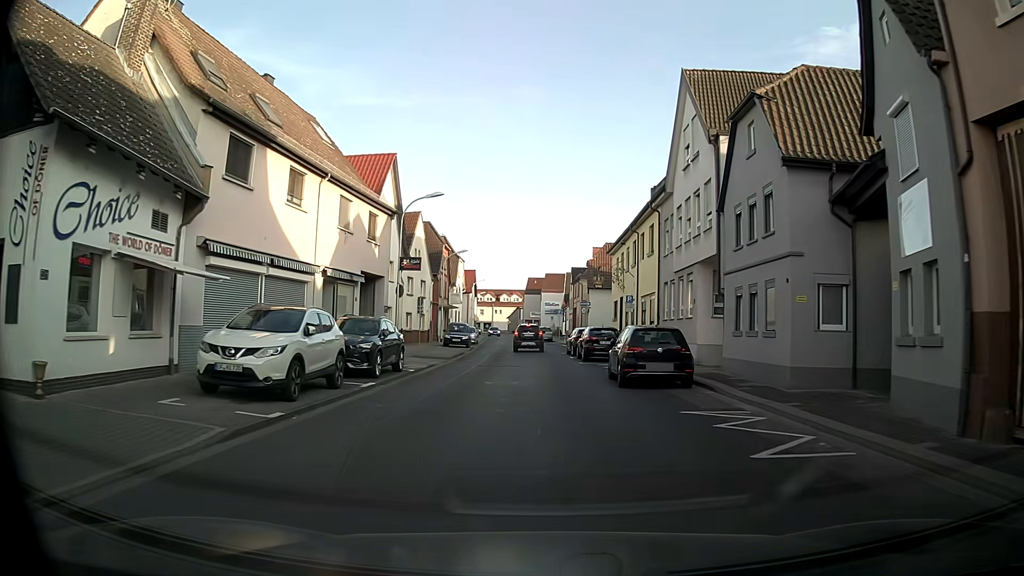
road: tertiary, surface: asphalt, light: Day
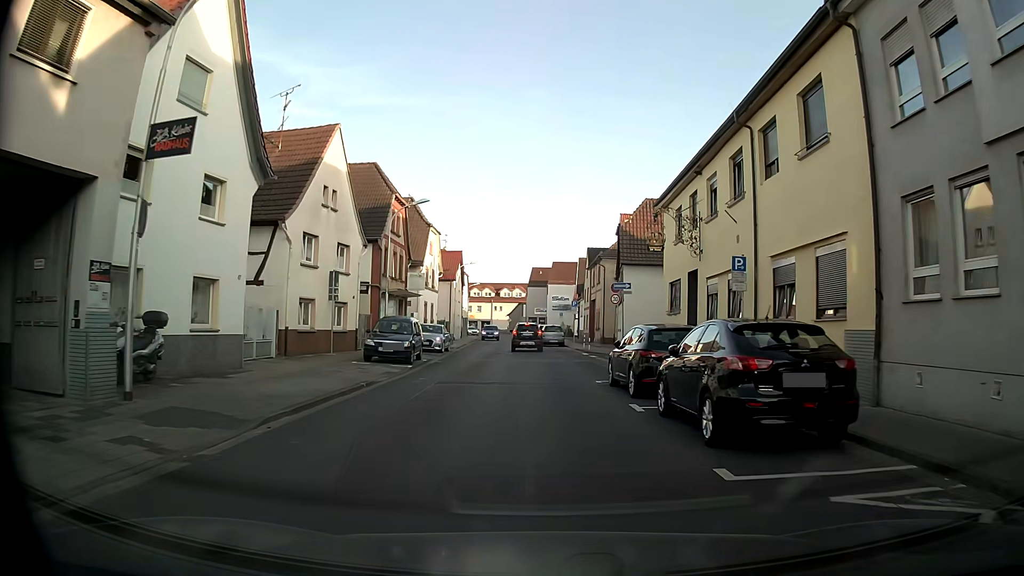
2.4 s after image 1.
(-0.3, +21.1) m; -1°
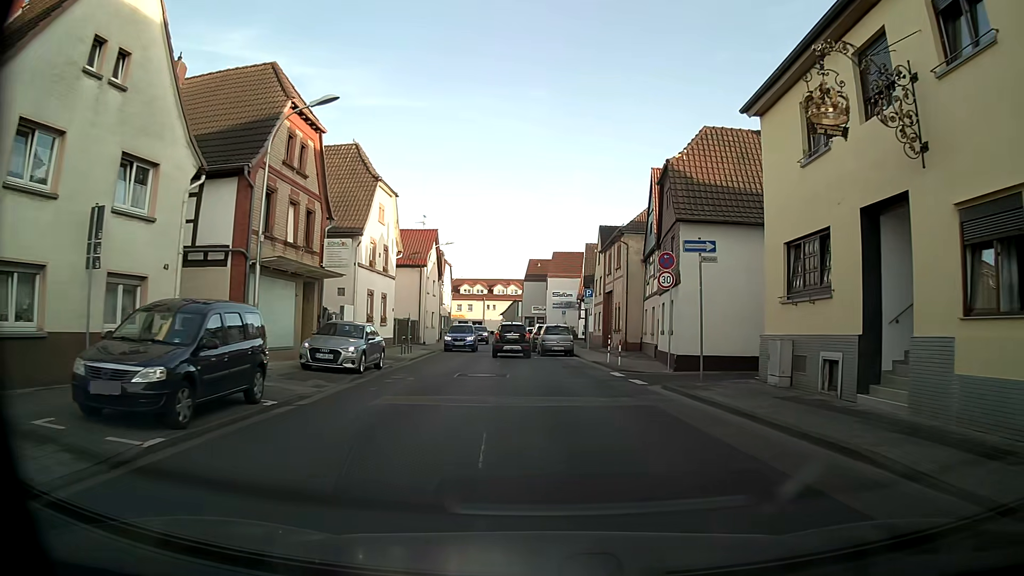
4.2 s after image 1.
(0.0, +15.5) m; 0°
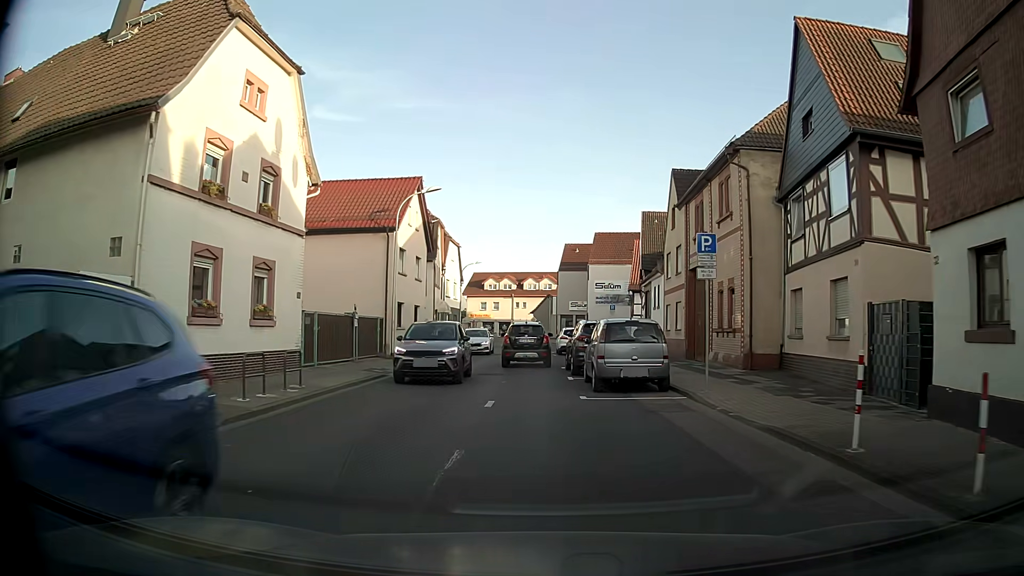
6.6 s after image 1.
(-0.2, +19.0) m; -2°
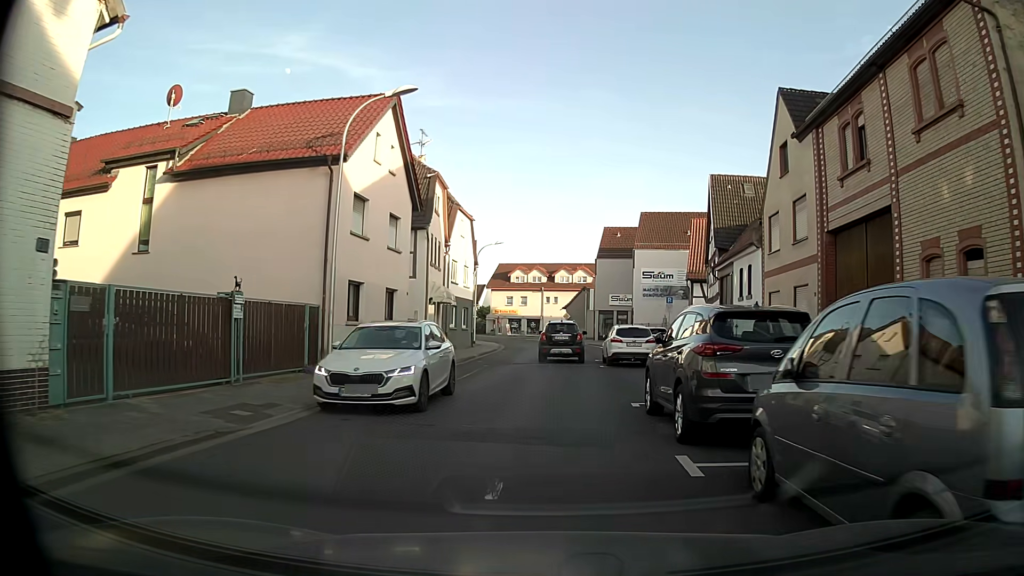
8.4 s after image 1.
(-0.4, +12.2) m; -4°
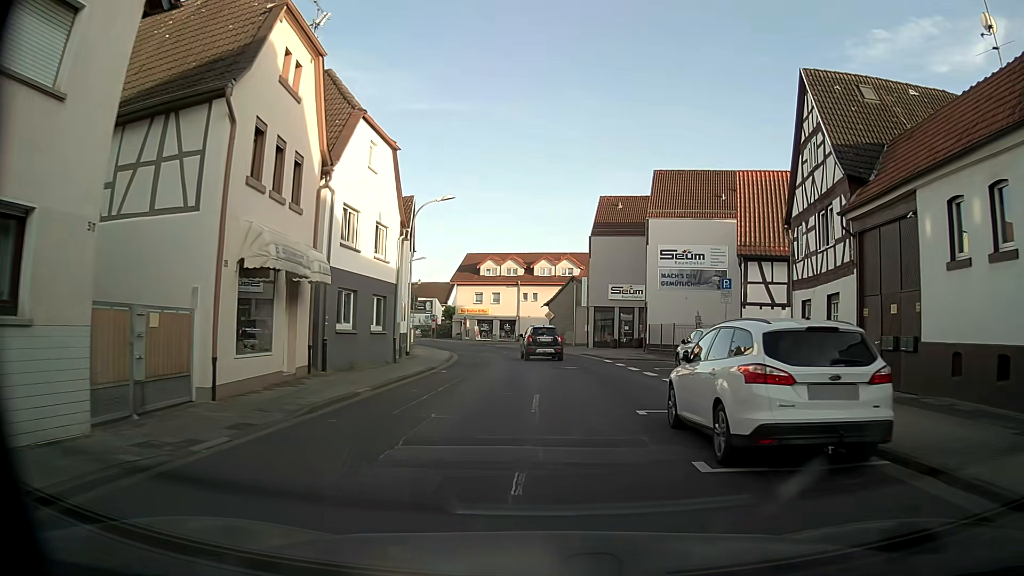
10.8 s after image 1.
(+0.4, +17.7) m; +2°
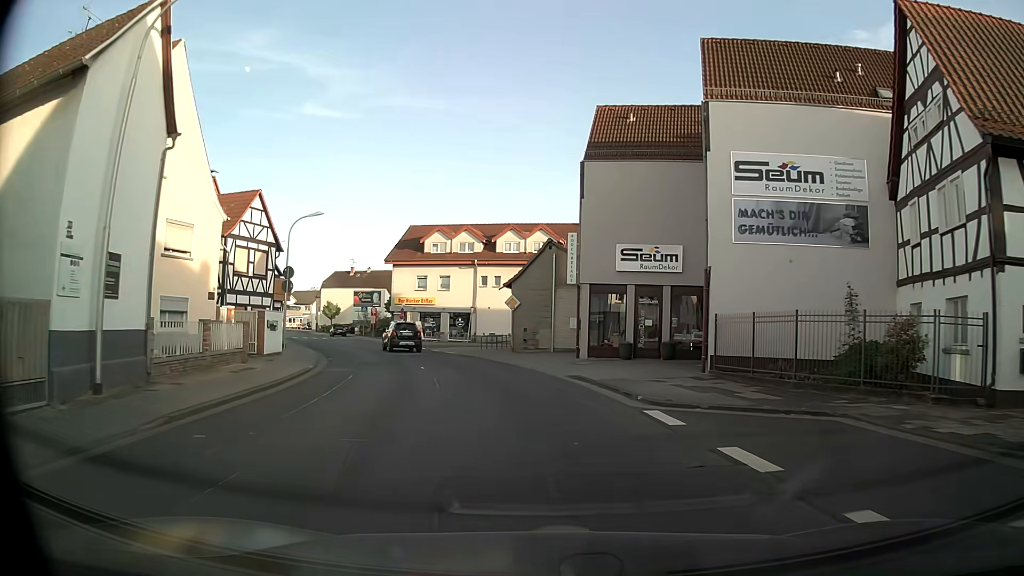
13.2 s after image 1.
(+0.8, +21.1) m; +3°
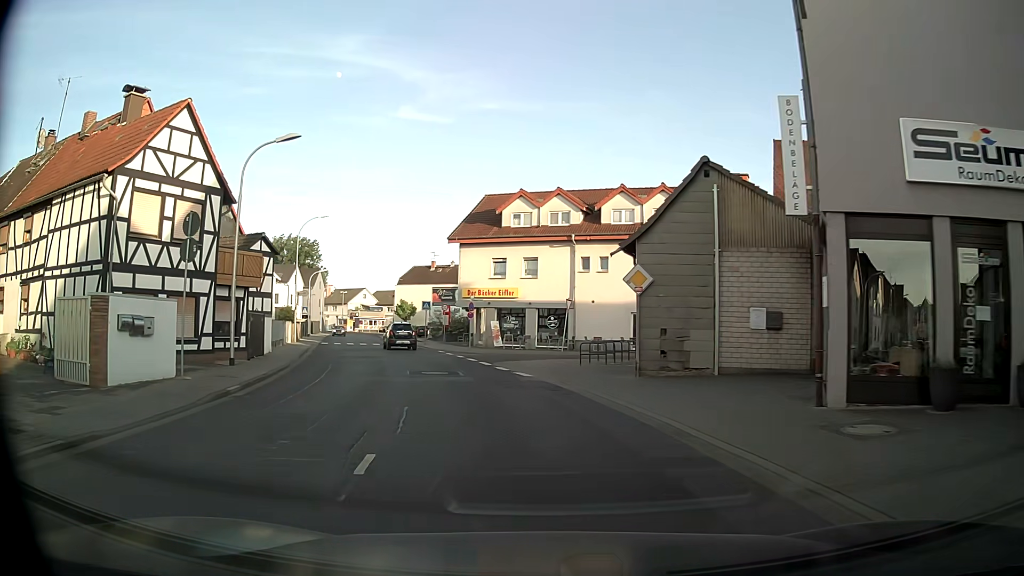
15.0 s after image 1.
(-1.0, +16.4) m; -9°
(-1, +10) (-3, +20) (-5, +29) (-8, +39) (-11, +48) (-15, +58) (-18, +67) (-21, +77) (-24, +86) (-27, +96) m
